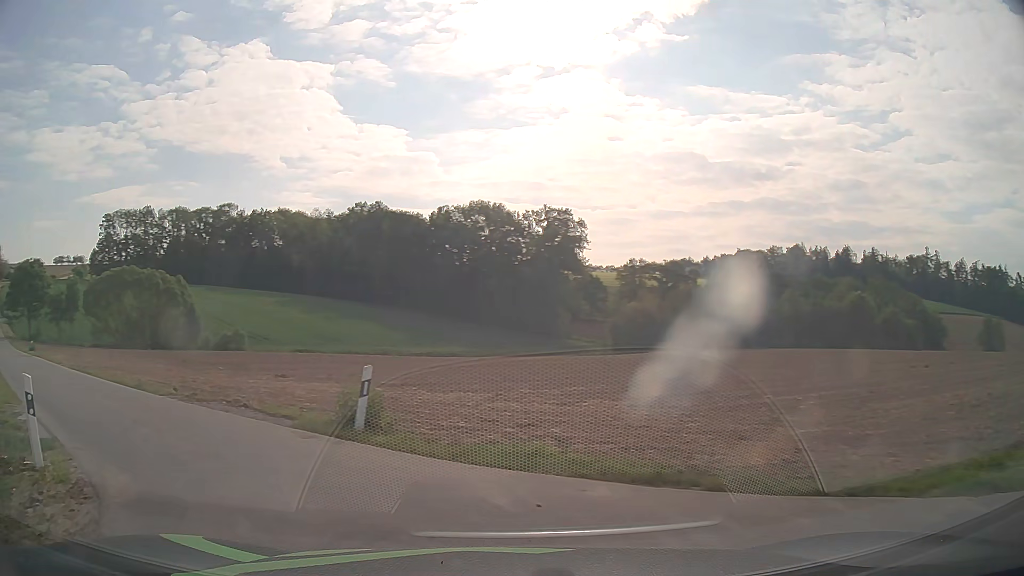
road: unclassified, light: Day
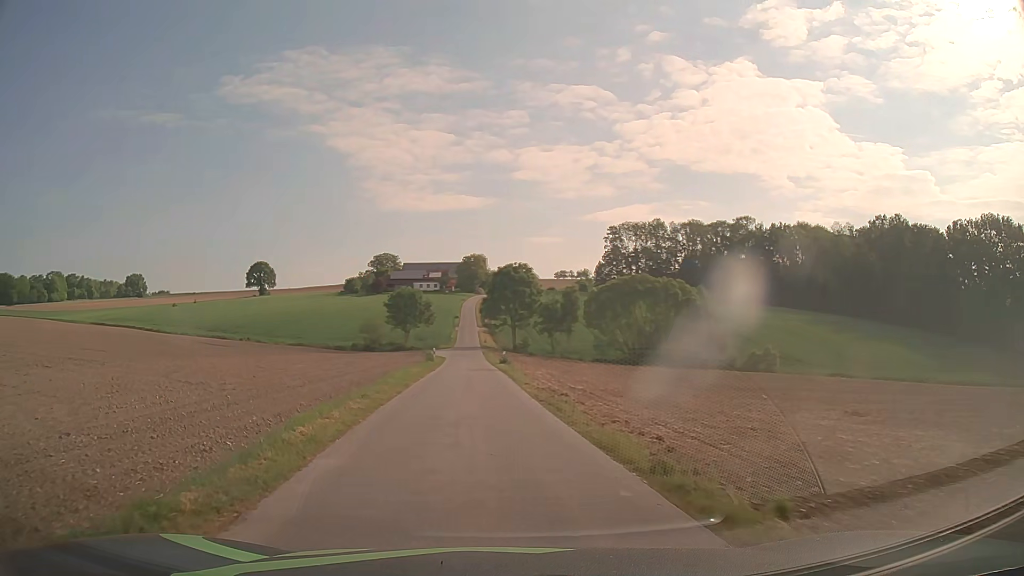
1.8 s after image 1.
(-5.4, +10.6) m; -45°
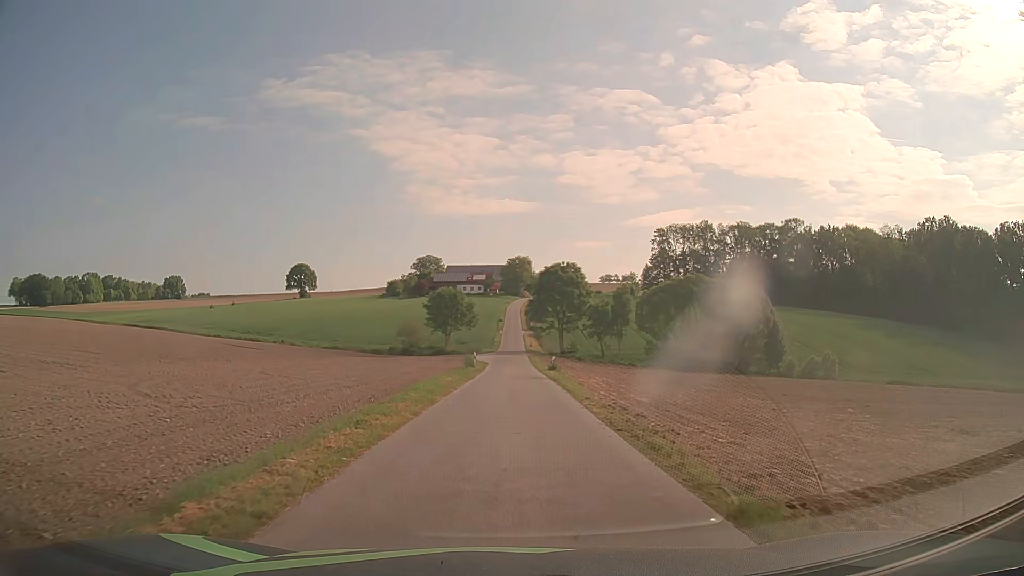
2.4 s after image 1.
(-0.2, +5.4) m; -4°
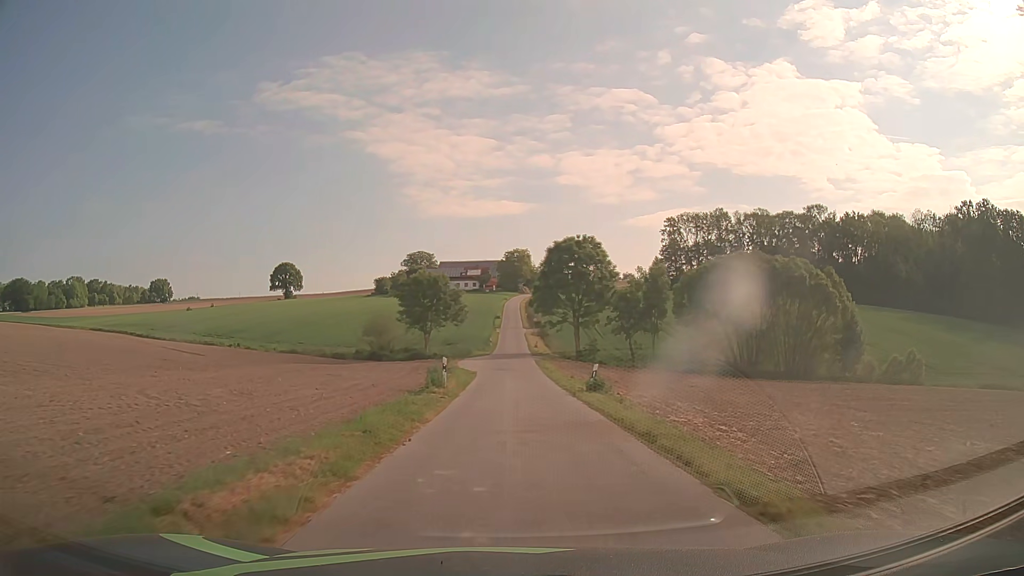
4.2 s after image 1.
(0.0, +20.8) m; 0°
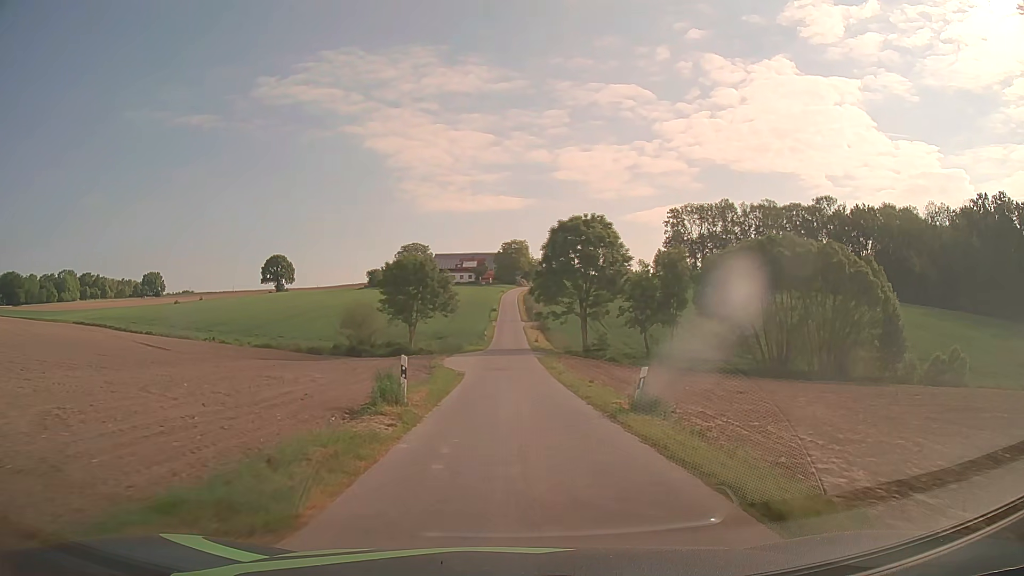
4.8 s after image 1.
(0.0, +8.4) m; 0°
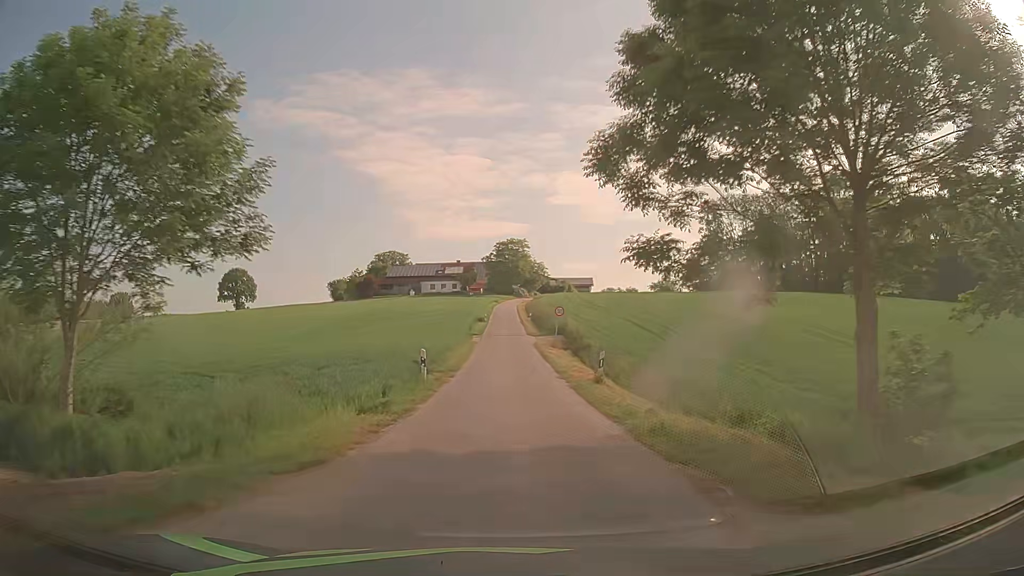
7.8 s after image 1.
(+0.3, +44.8) m; 0°
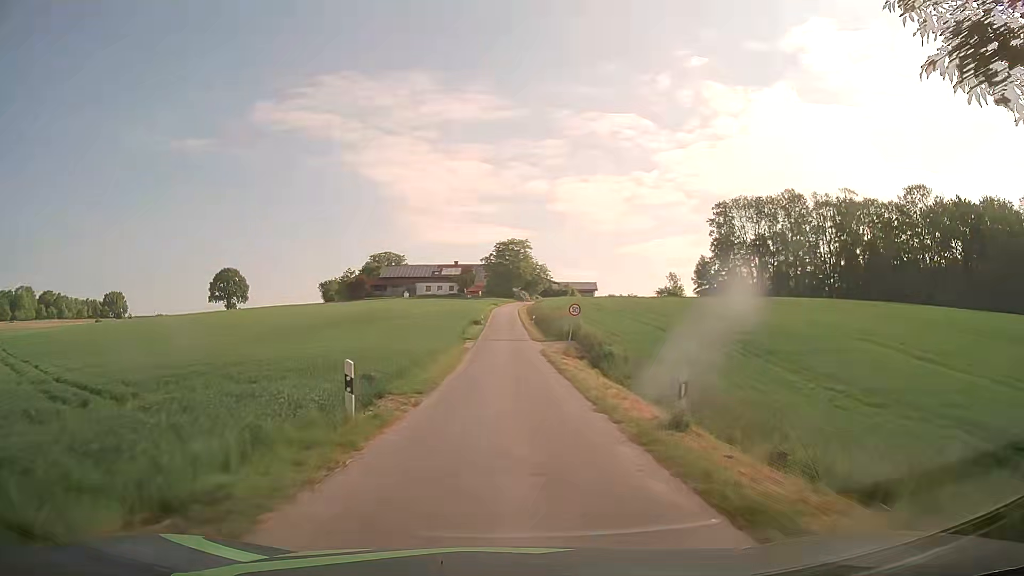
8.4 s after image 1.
(0.0, +8.7) m; 0°
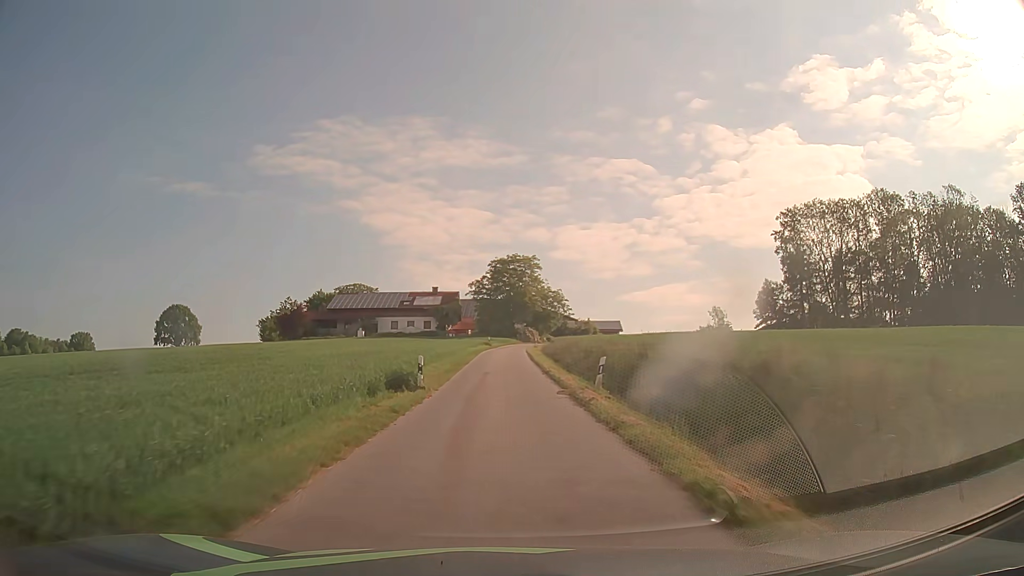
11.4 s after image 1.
(+0.2, +43.4) m; 0°
(0, +10) (0, +20) (0, +30) (0, +40) (0, +50) (0, +60) (+1, +70) (+2, +80) (+4, +90) (+7, +99) m
